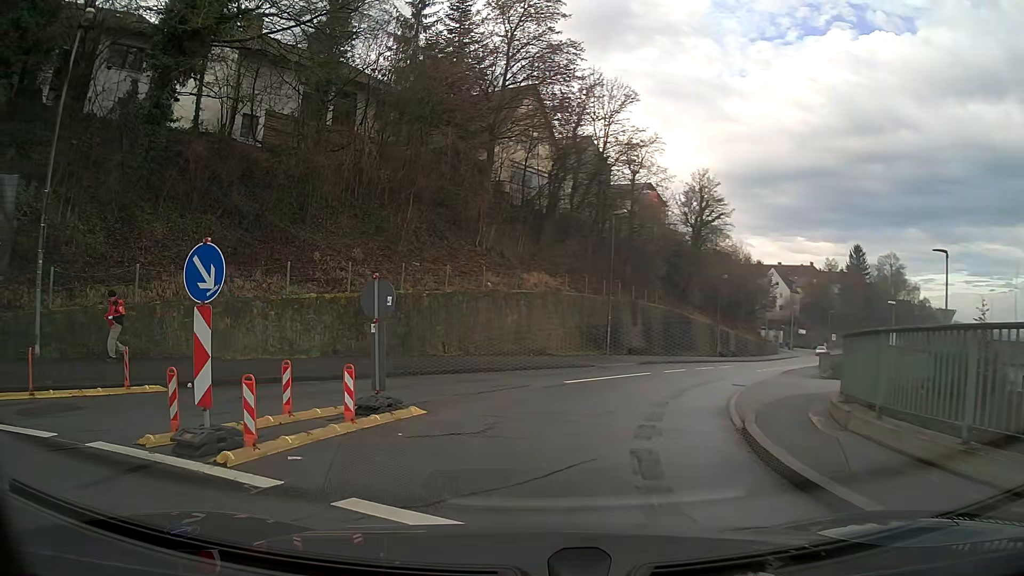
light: Day
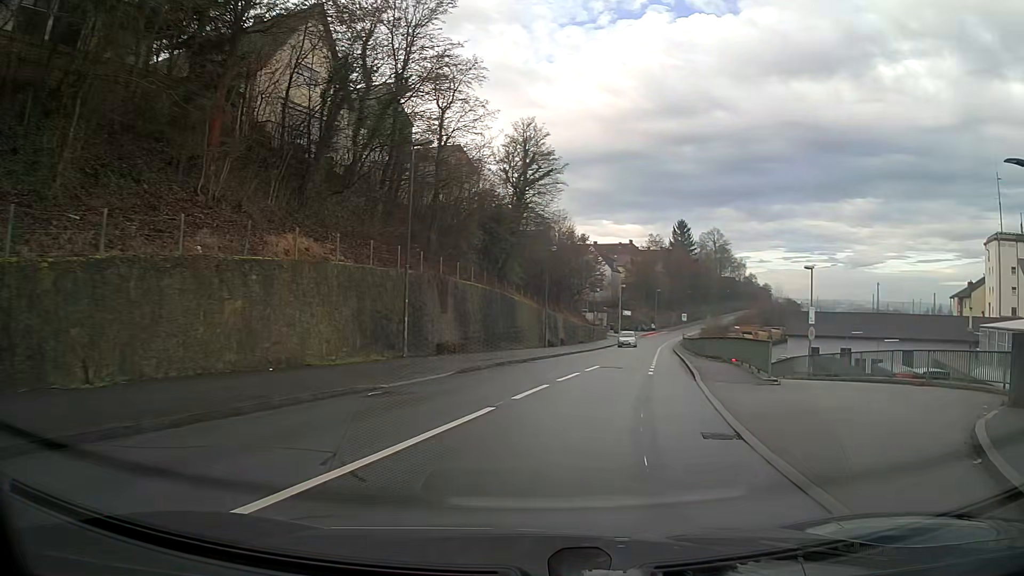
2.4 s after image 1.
(+1.5, +12.7) m; +18°
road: residential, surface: asphalt
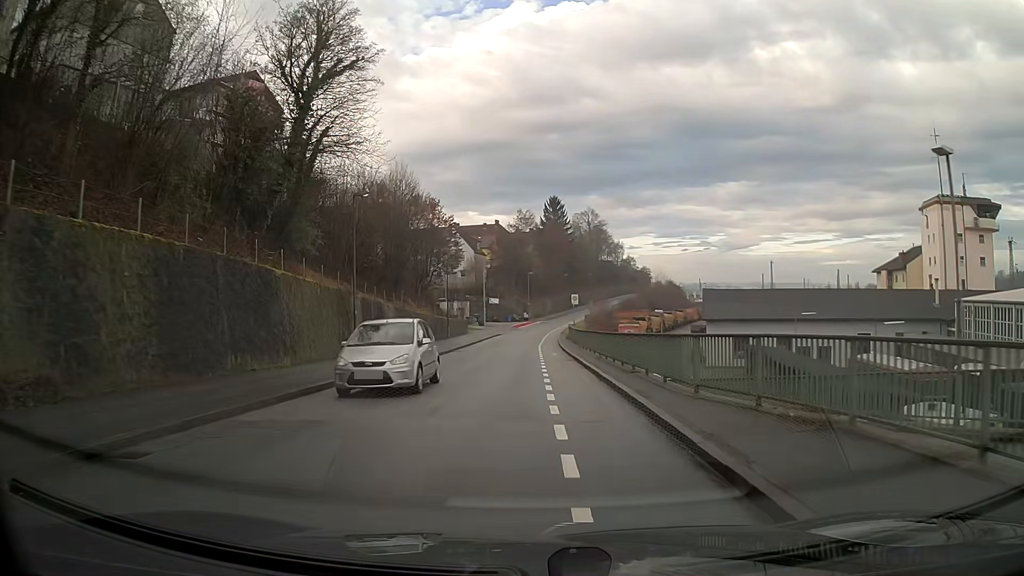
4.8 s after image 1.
(+2.4, +20.7) m; +9°
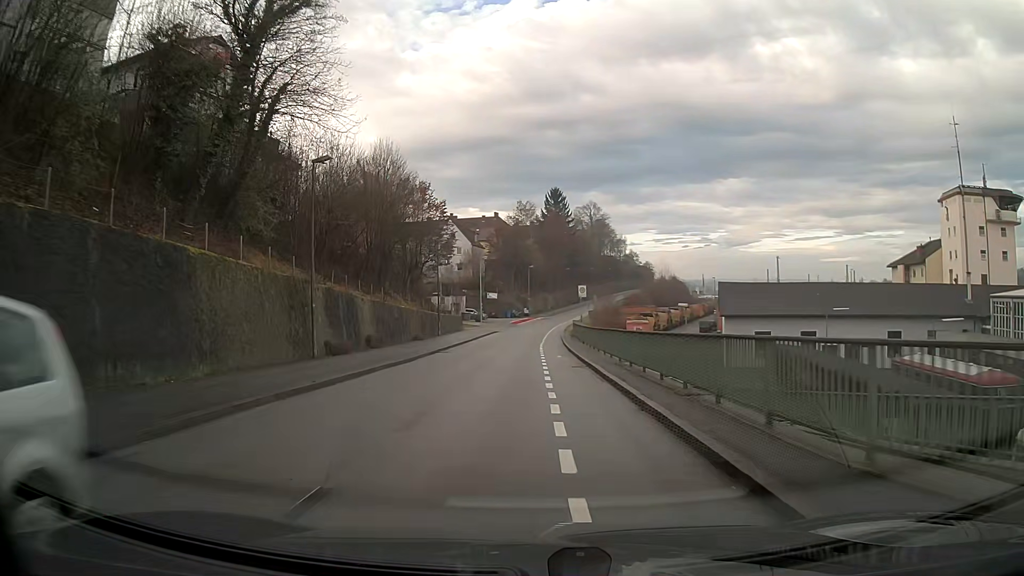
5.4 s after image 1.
(0.0, +6.4) m; 0°
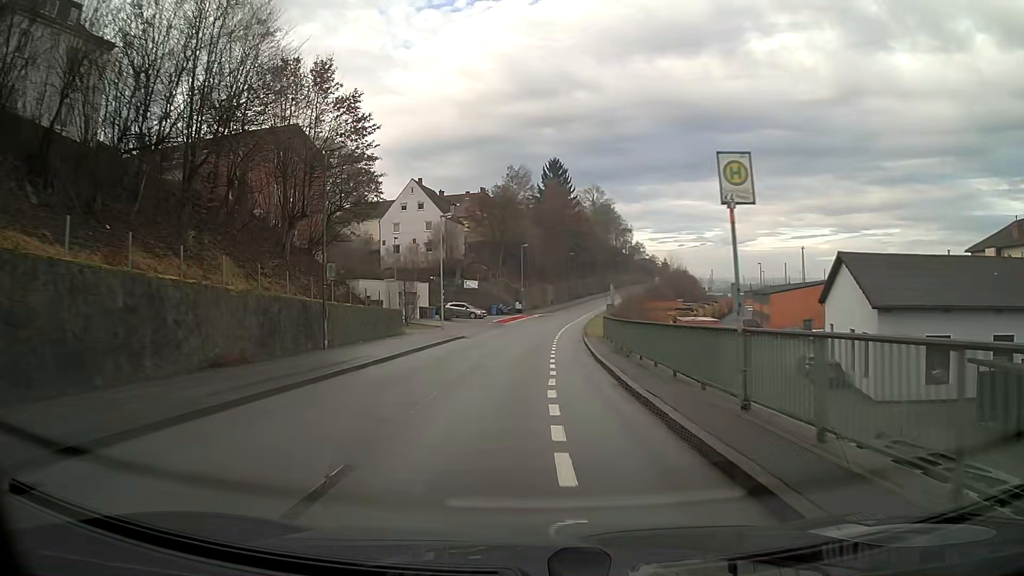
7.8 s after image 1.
(+0.1, +29.6) m; 0°
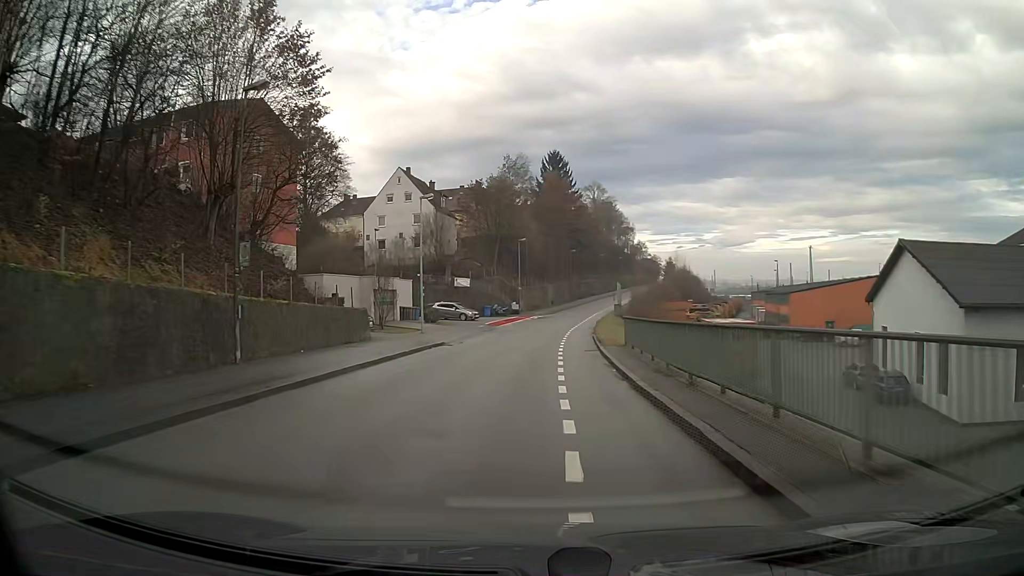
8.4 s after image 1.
(0.0, +7.9) m; 0°
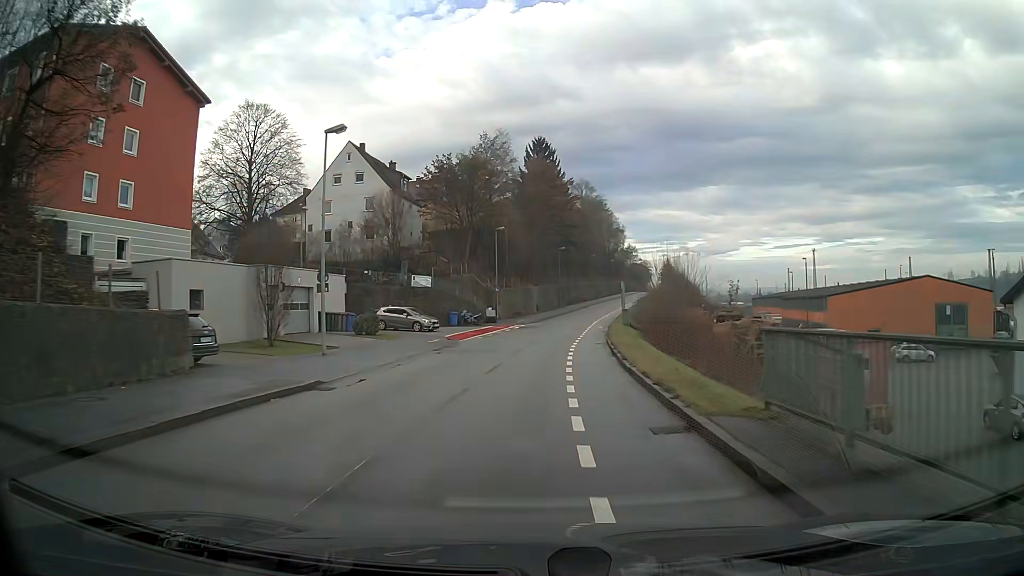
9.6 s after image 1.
(+0.2, +15.8) m; +1°
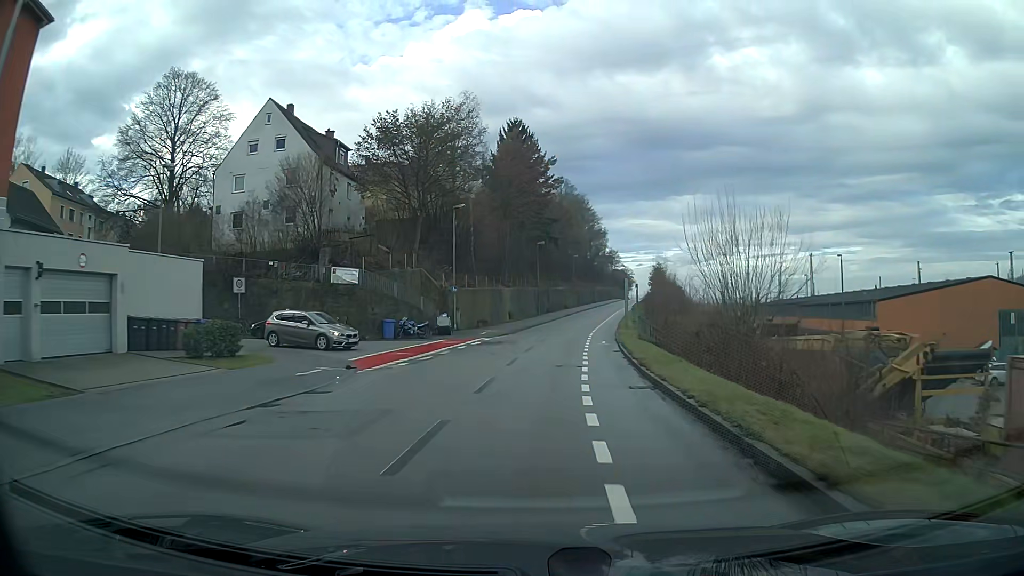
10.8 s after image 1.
(+0.3, +15.7) m; +2°
(0, +10) (+1, +20) (+2, +30) (+3, +40) (+4, +50) (+6, +60) (+7, +70) (+9, +79) (+10, +89) (+12, +99) m
